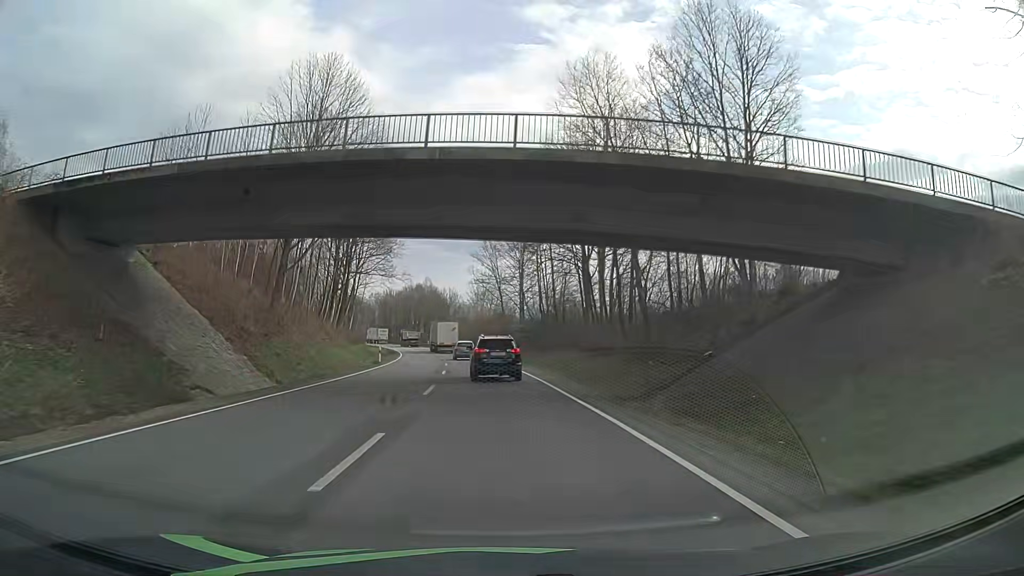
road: primary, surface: asphalt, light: Day
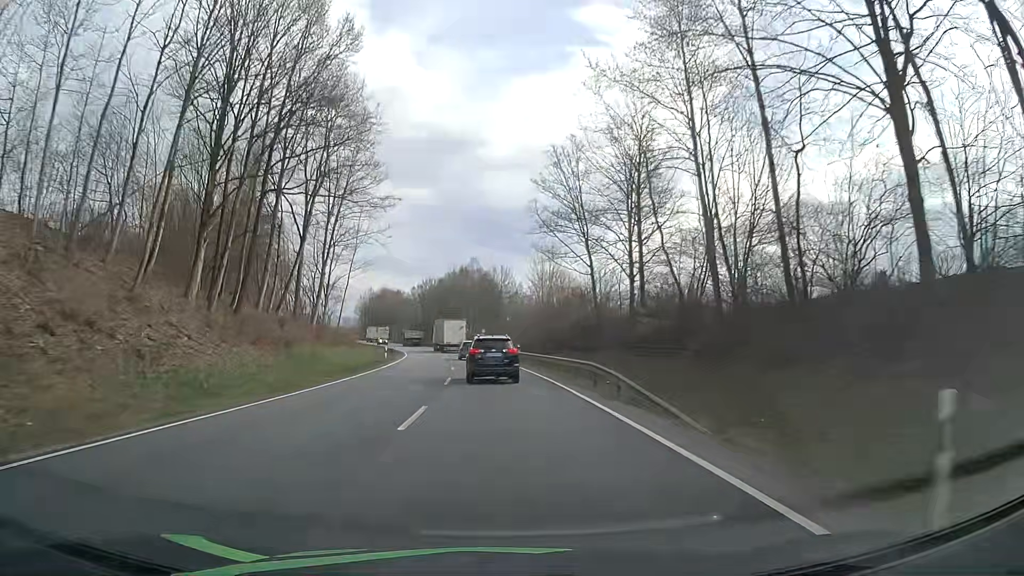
(-2.2, +43.7) m; -5°
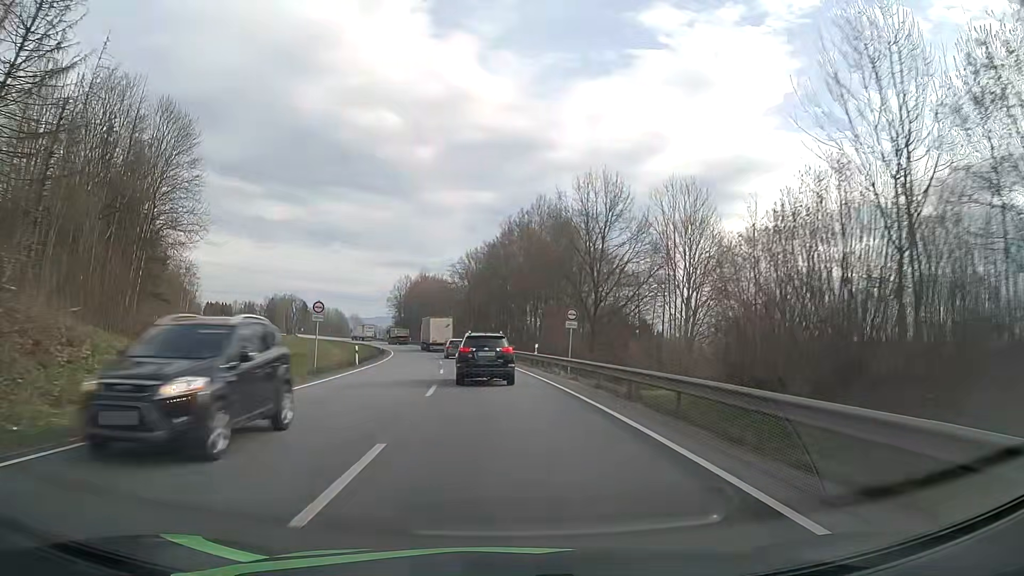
(-2.9, +53.9) m; -6°
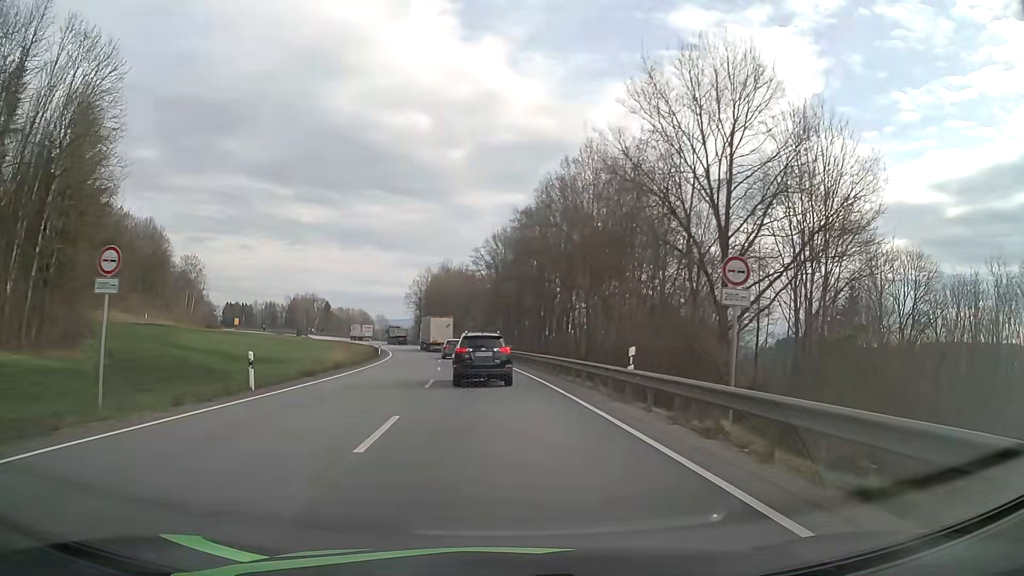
(-0.4, +20.7) m; -2°
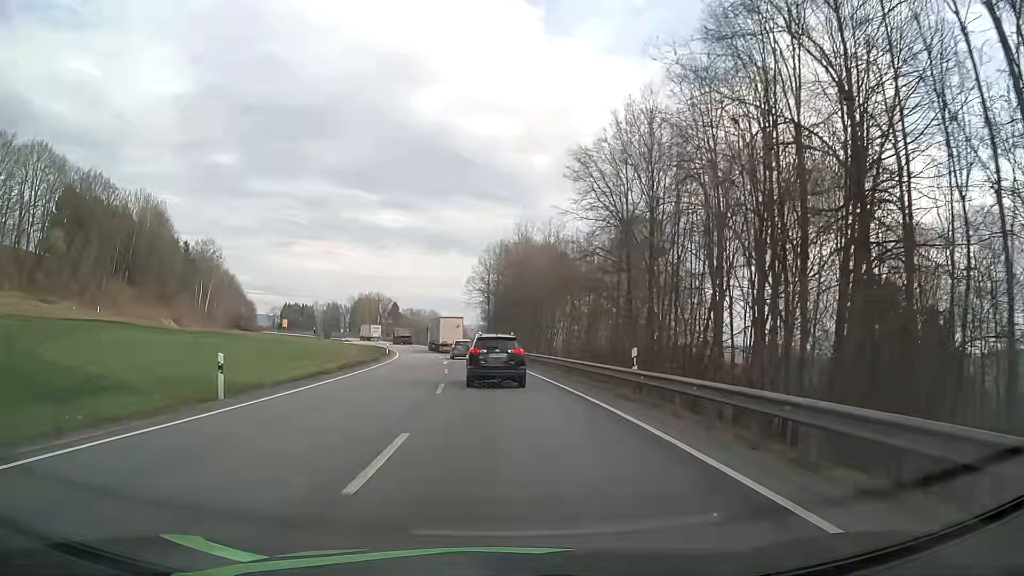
(-3.4, +50.3) m; -7°
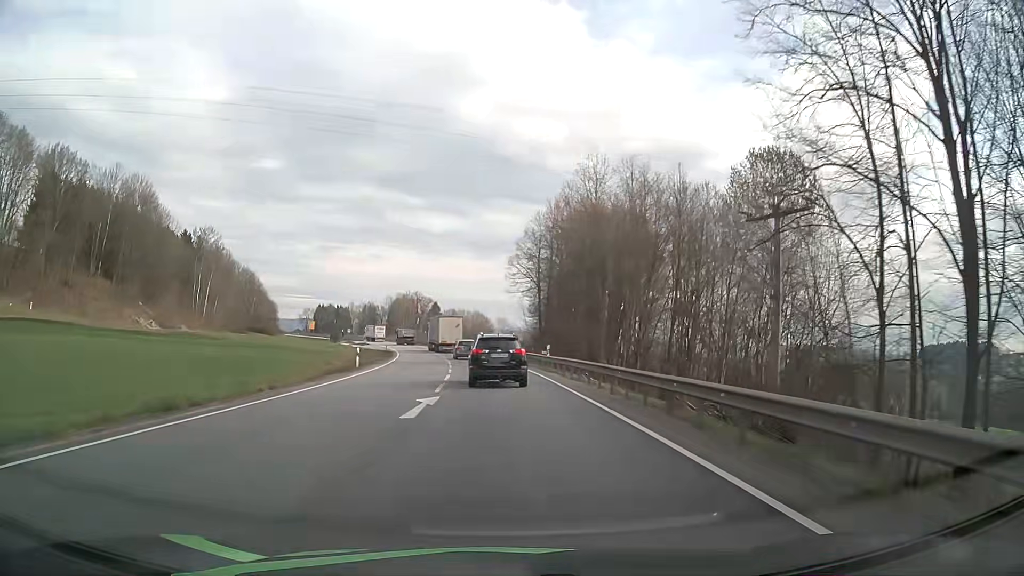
(-0.9, +29.9) m; -4°
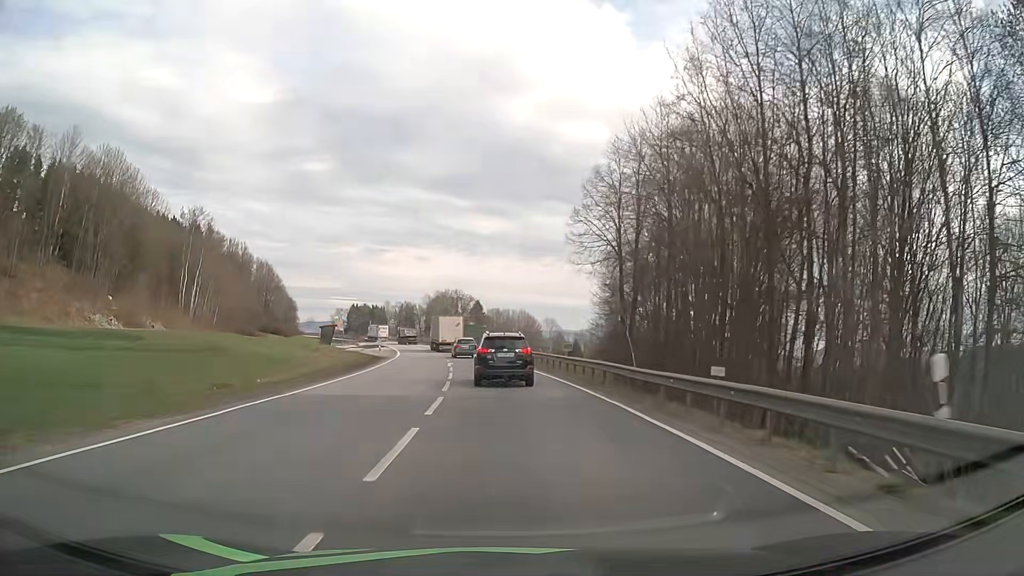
(-0.9, +30.3) m; -3°
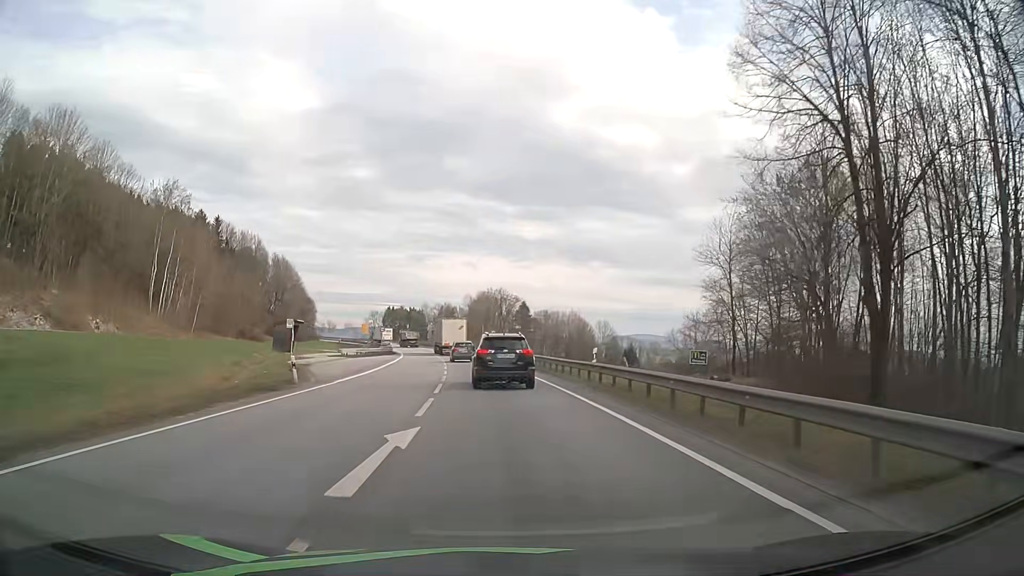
(-1.1, +30.6) m; -4°
(0, +10) (-1, +20) (-1, +30) (-2, +40) (-3, +50) (-4, +60) (-6, +70) (-7, +80) (-9, +89) (-11, +99) m
